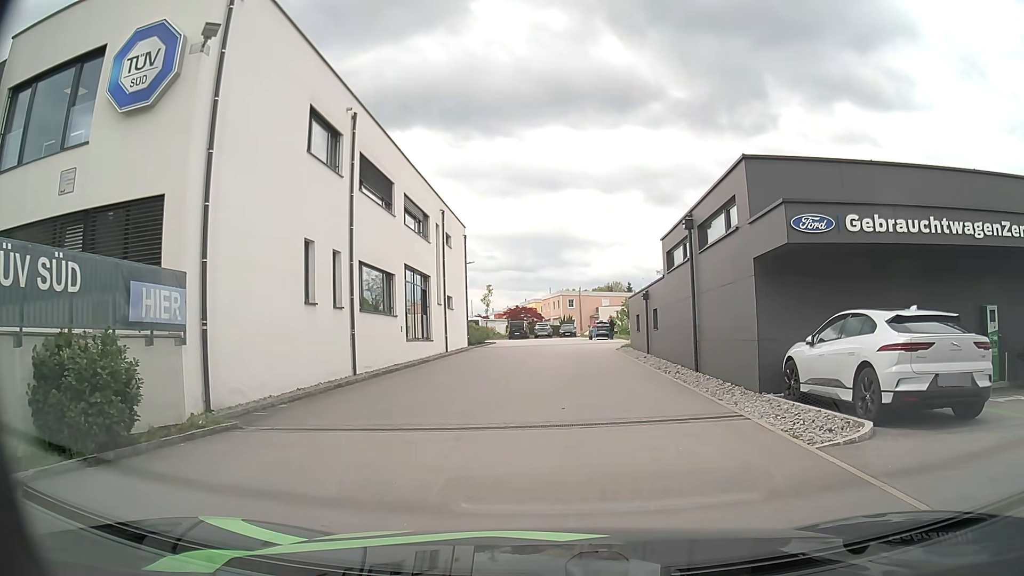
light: Day
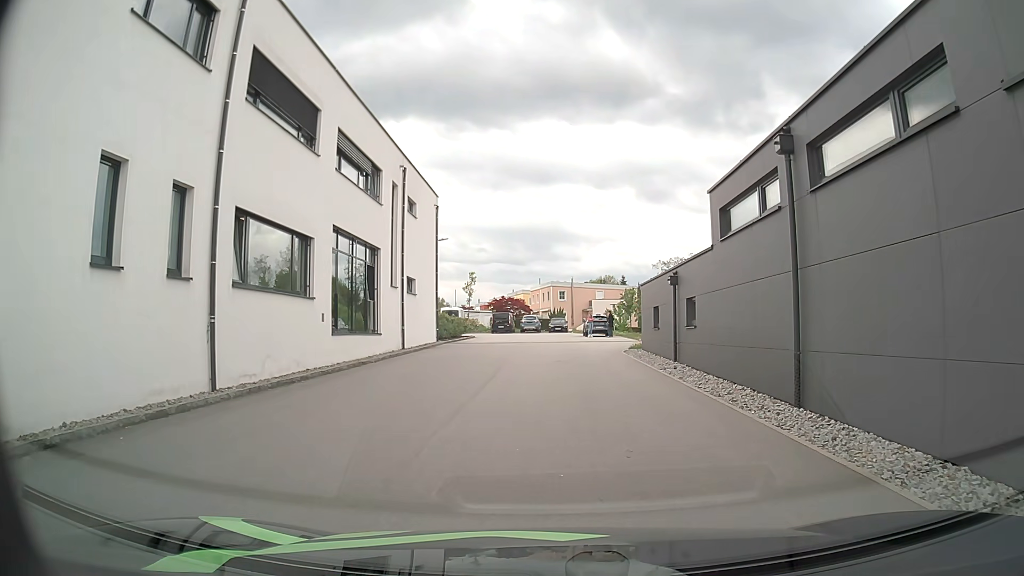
(+0.2, +8.2) m; +2°
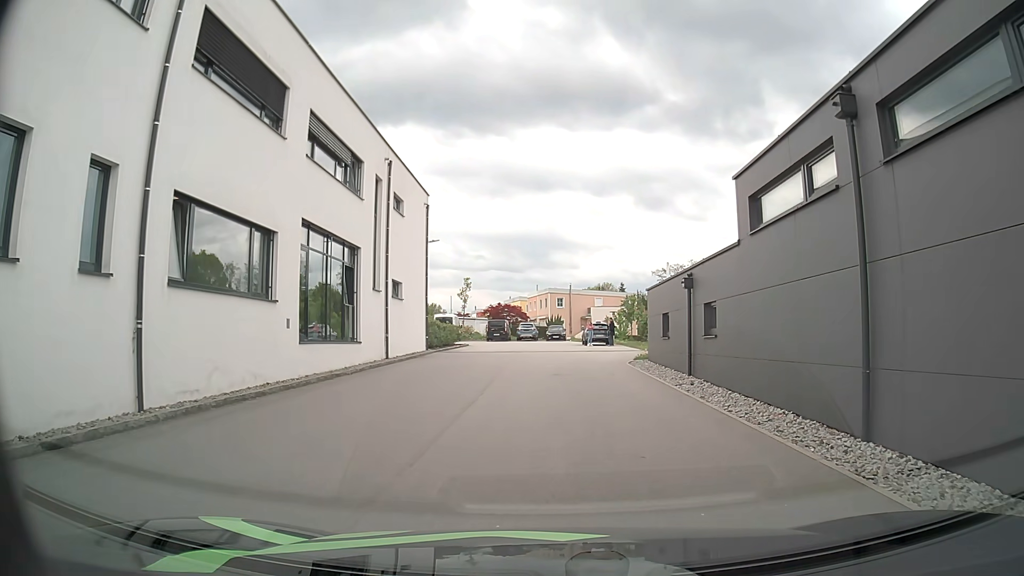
(0.0, +2.4) m; 0°
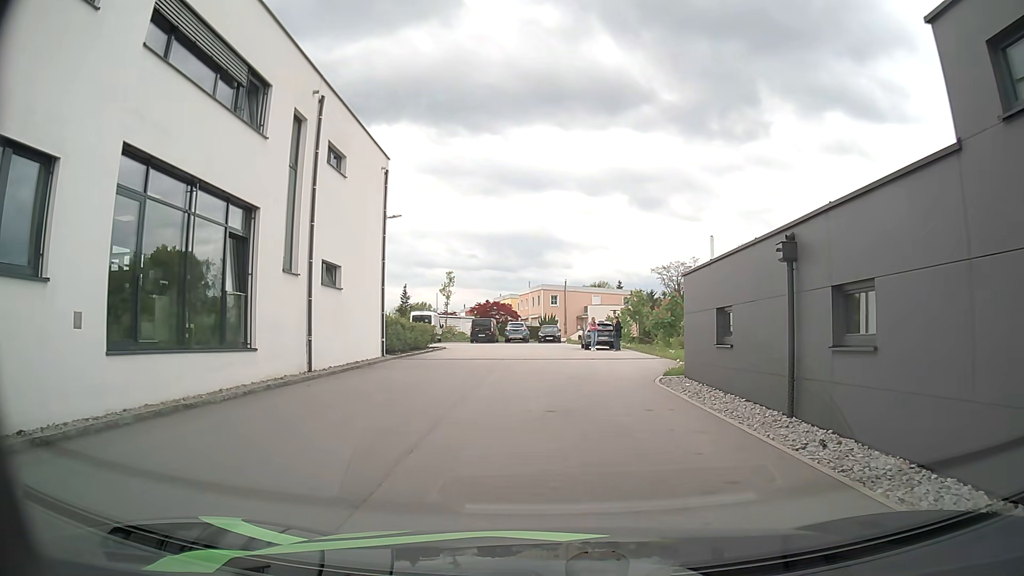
(+0.1, +7.8) m; 0°
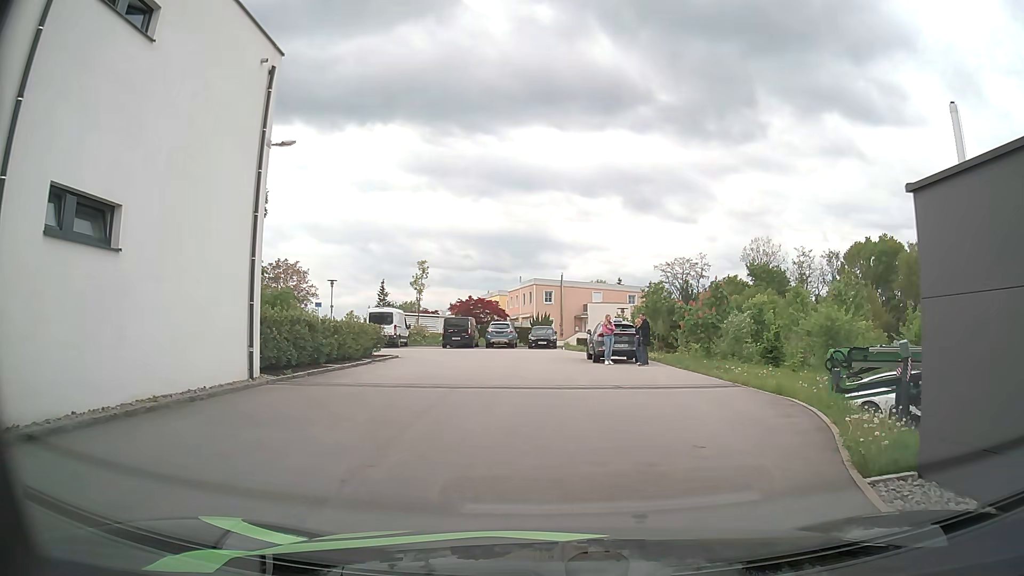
(+0.3, +11.5) m; 0°
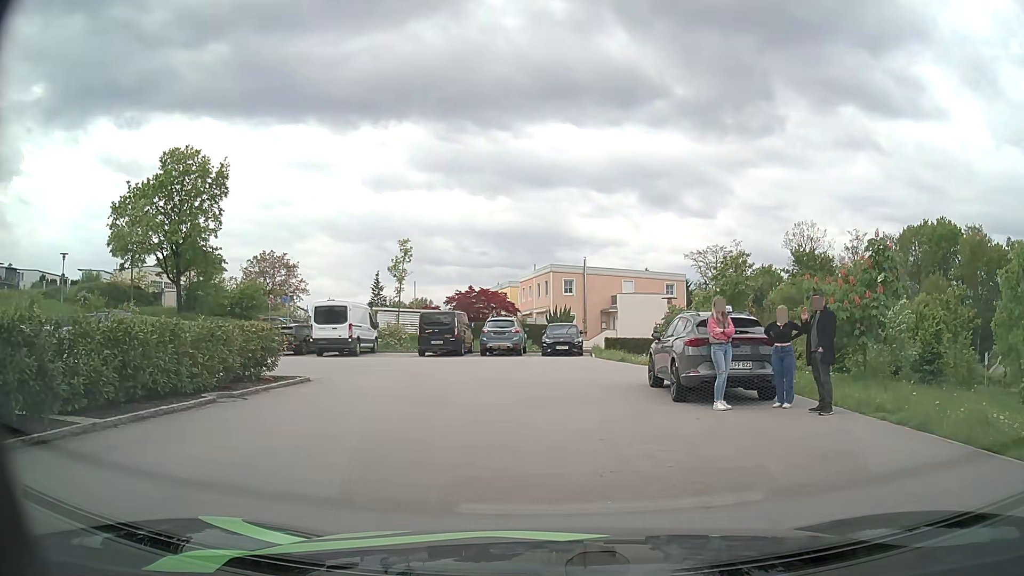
(+0.3, +13.1) m; 0°
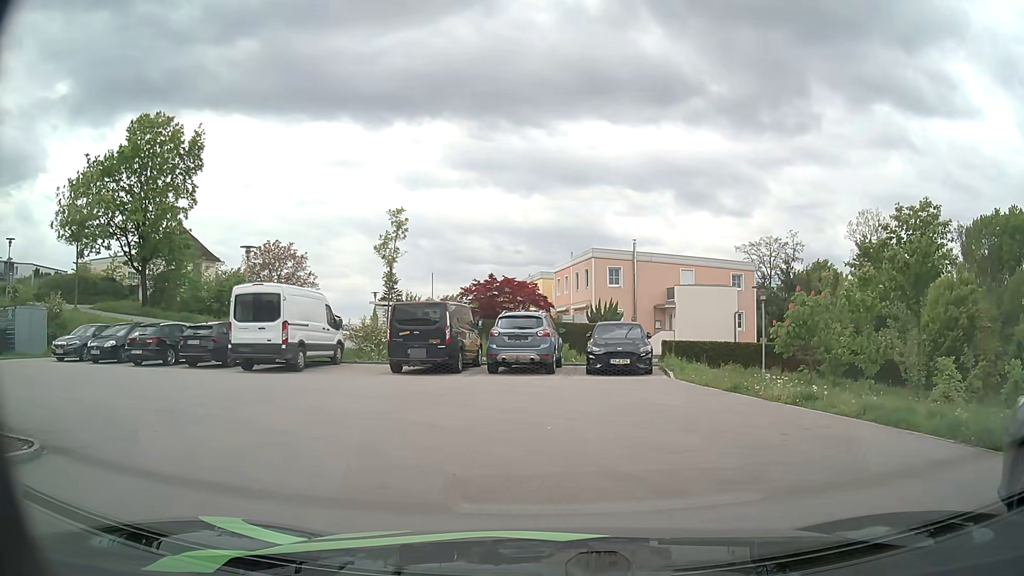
(-0.2, +11.1) m; -3°
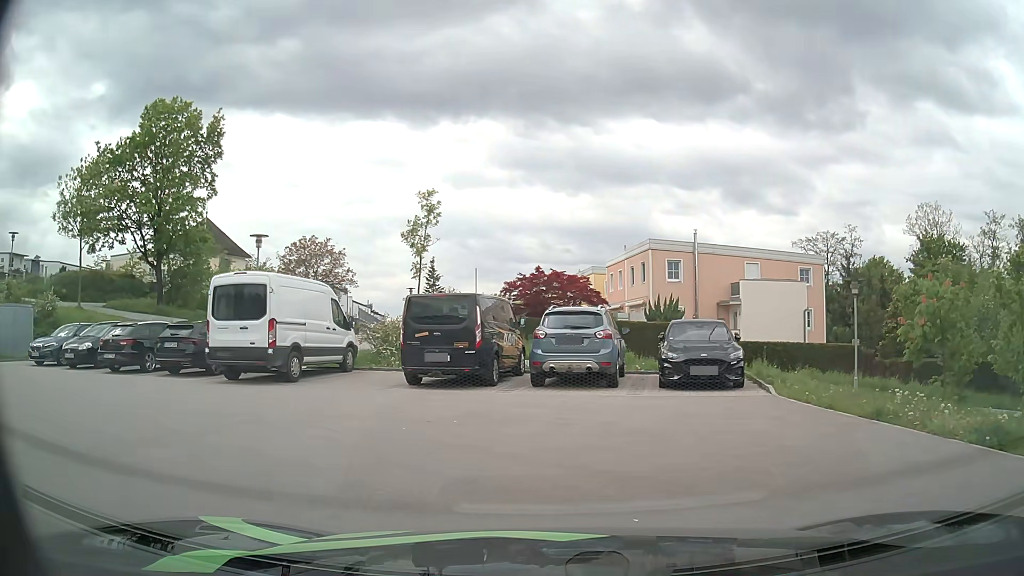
(-0.1, +4.3) m; -4°
